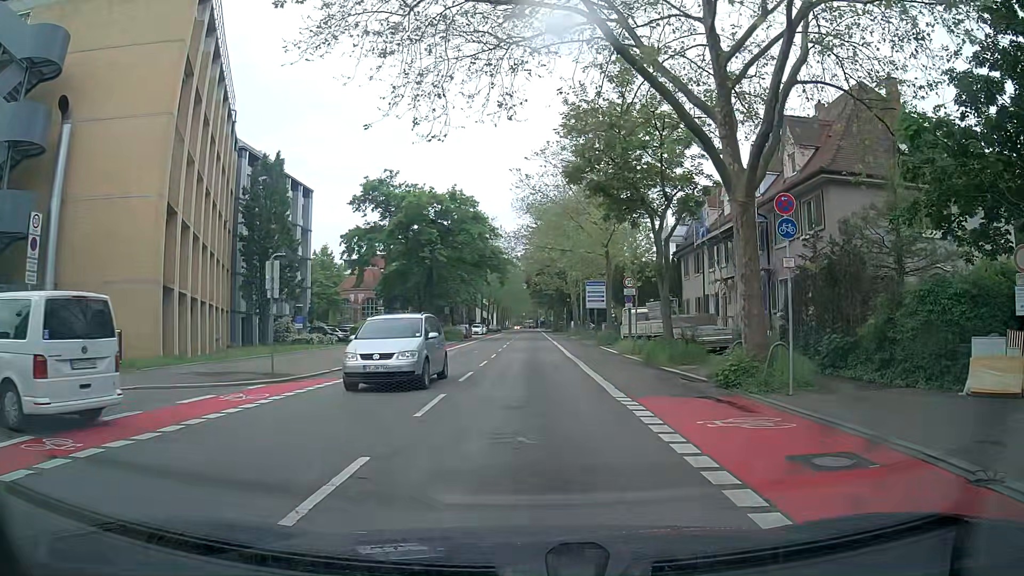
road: secondary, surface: asphalt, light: Day
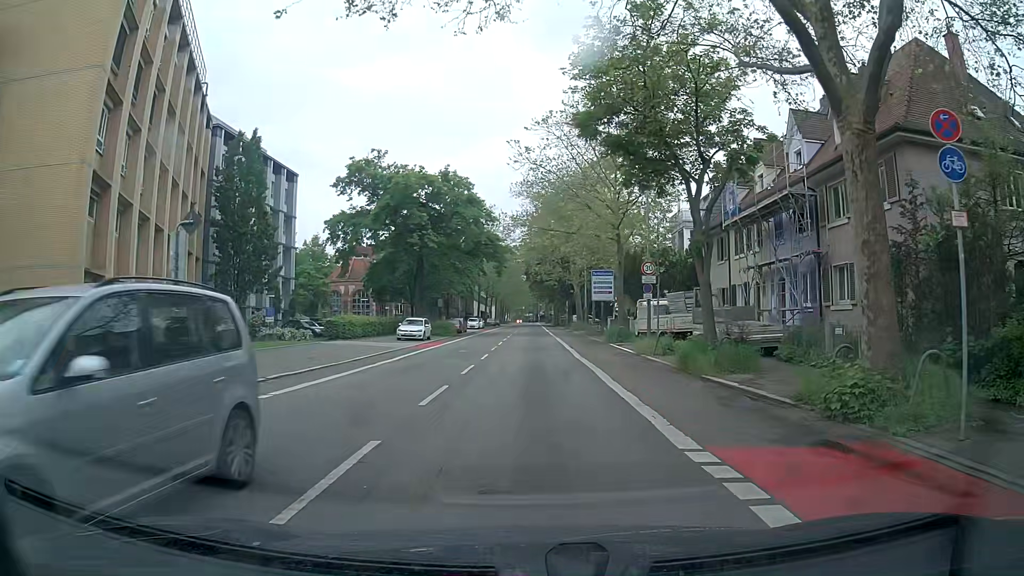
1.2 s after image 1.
(+0.3, +5.8) m; +3°
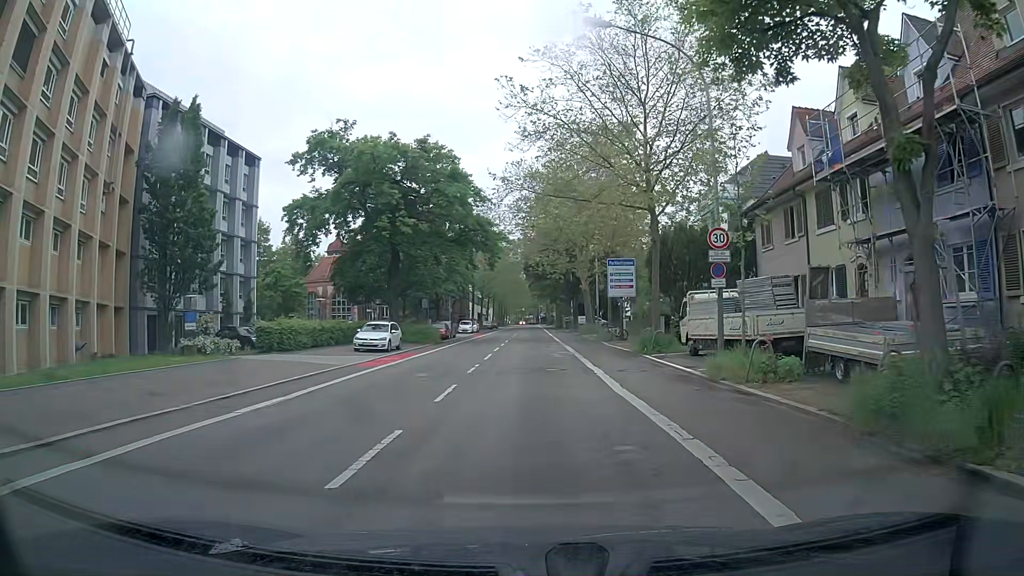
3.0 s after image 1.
(+0.1, +11.2) m; +1°
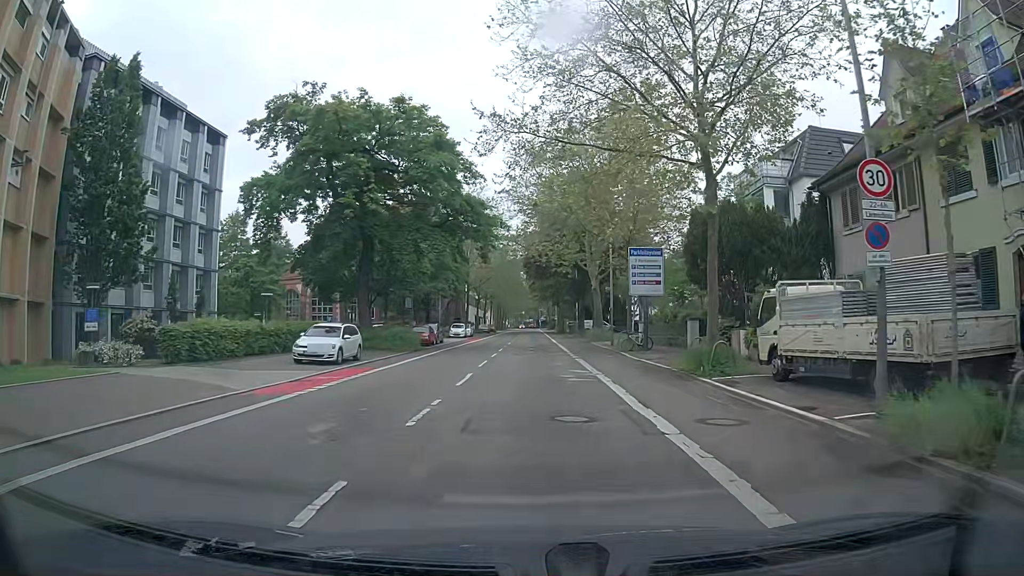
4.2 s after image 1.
(-0.2, +8.8) m; -1°
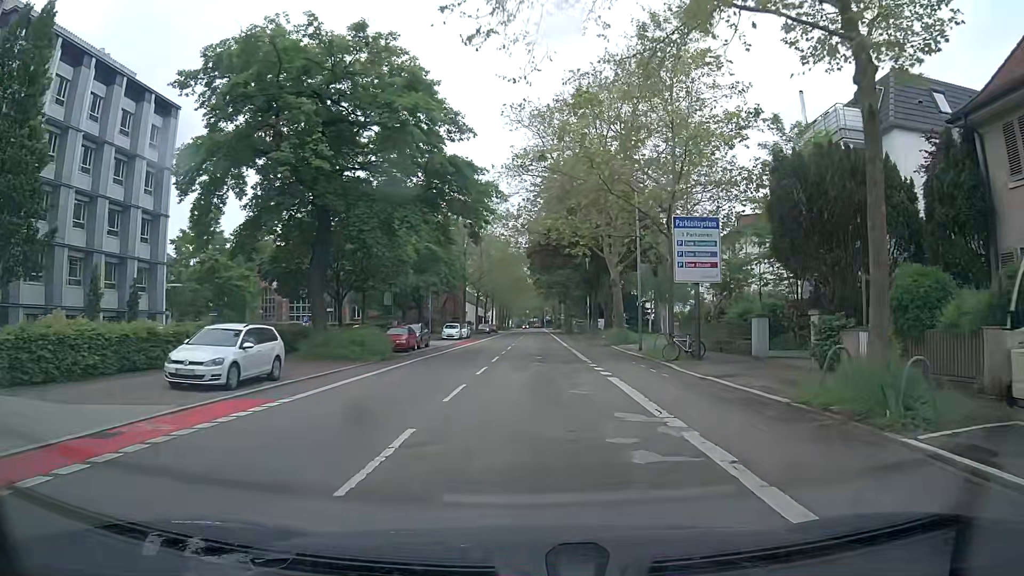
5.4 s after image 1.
(0.0, +9.6) m; 0°
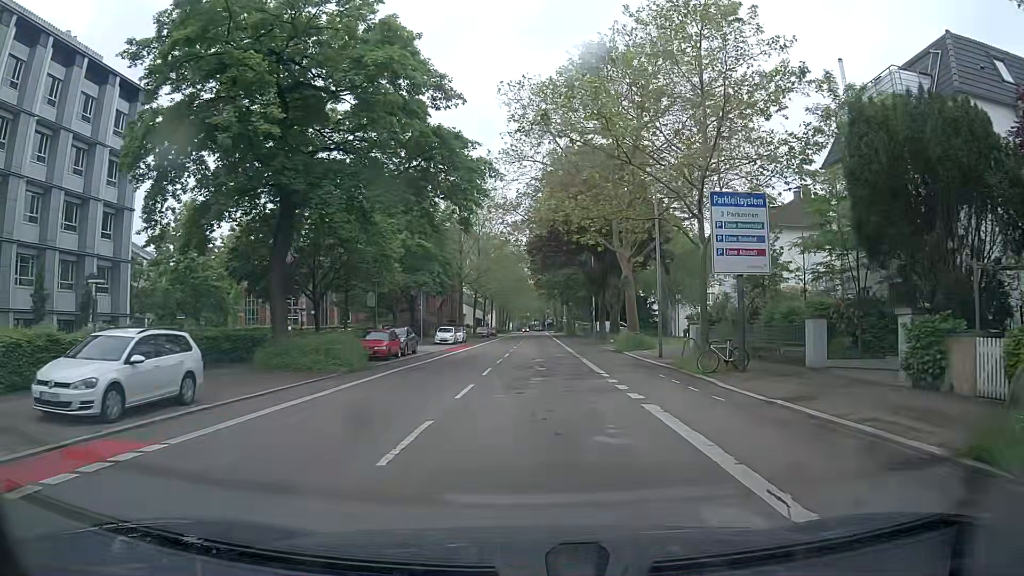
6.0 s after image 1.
(-0.1, +5.0) m; -1°
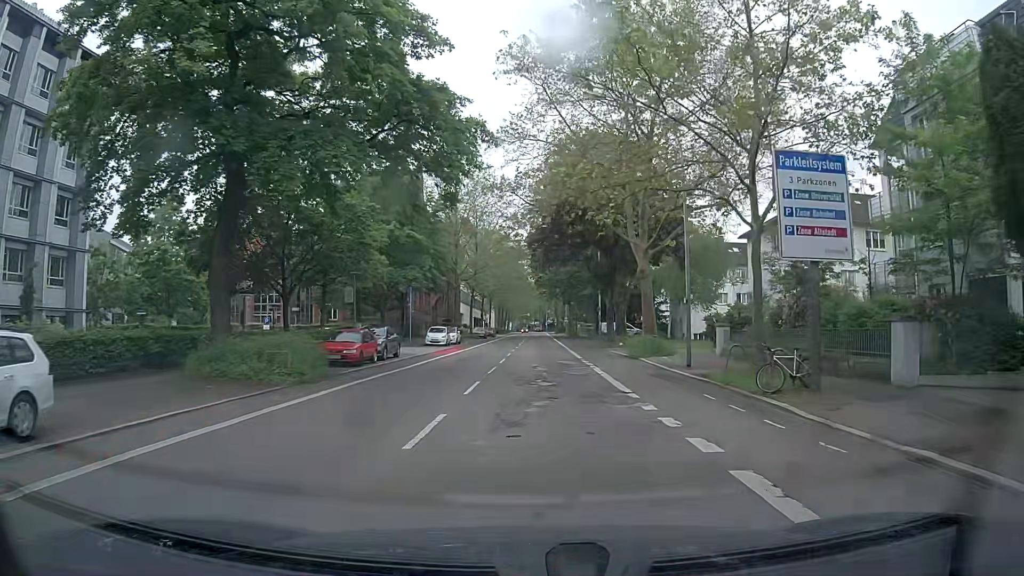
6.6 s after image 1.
(0.0, +5.2) m; +1°
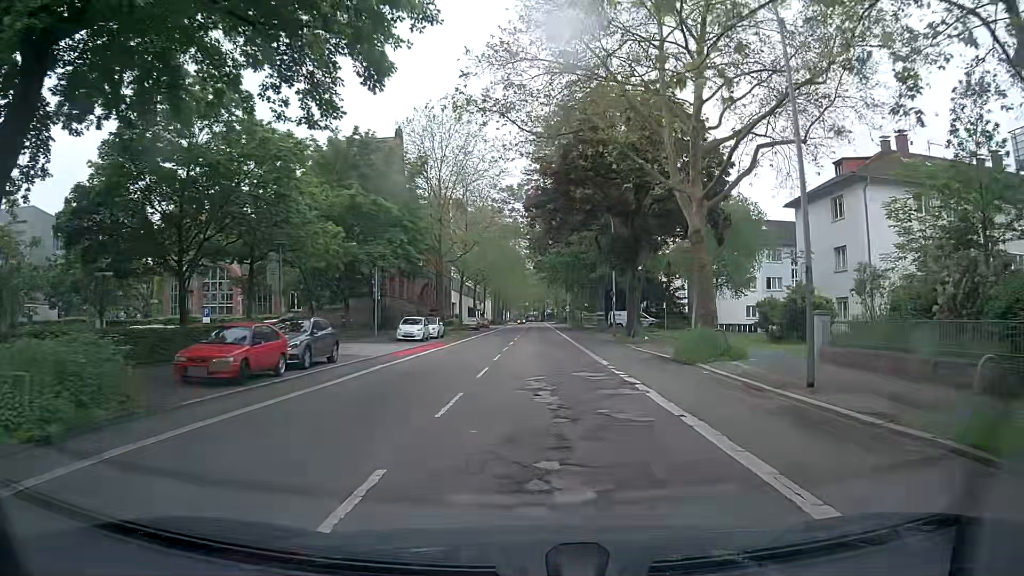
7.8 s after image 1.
(-0.1, +10.6) m; 0°
(0, +10) (0, +20) (0, +30) (0, +40) (+1, +50) (+1, +60) (+1, +70) (+1, +80) (+1, +90) (+1, +100) m
